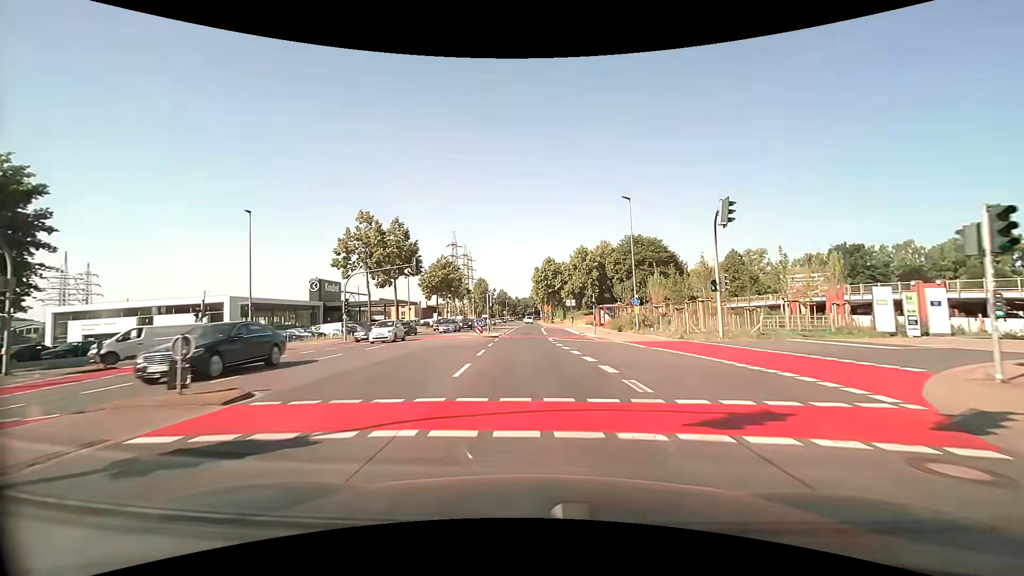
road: secondary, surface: asphalt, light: Day
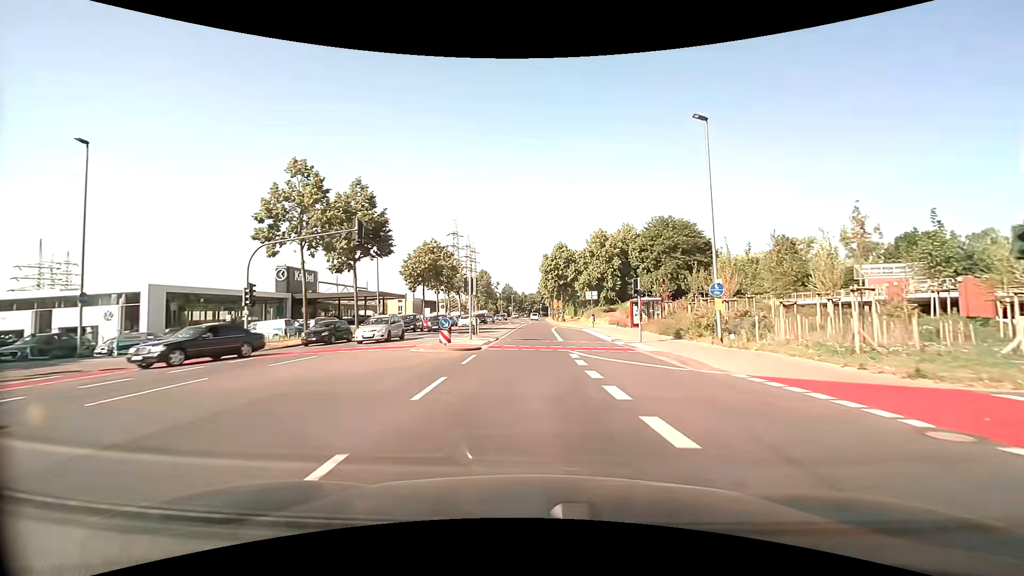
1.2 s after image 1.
(-0.2, +15.4) m; -1°
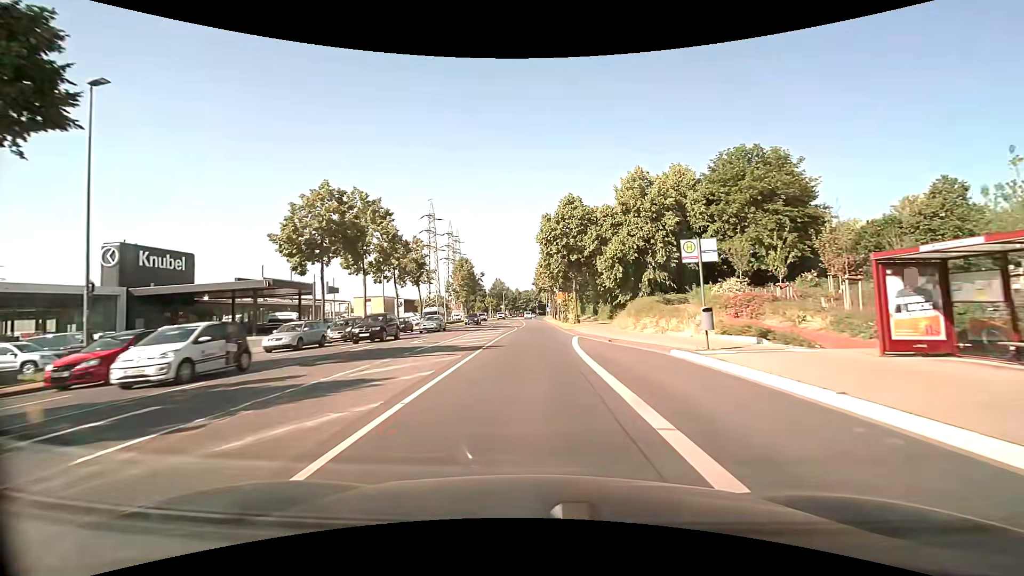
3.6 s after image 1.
(-0.2, +31.5) m; 0°
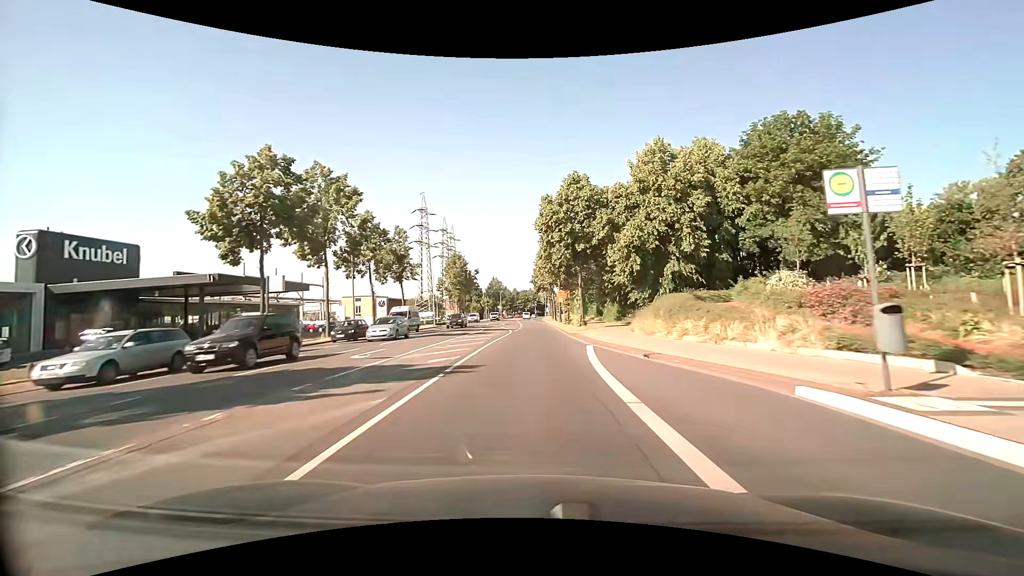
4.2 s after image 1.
(0.0, +7.9) m; 0°
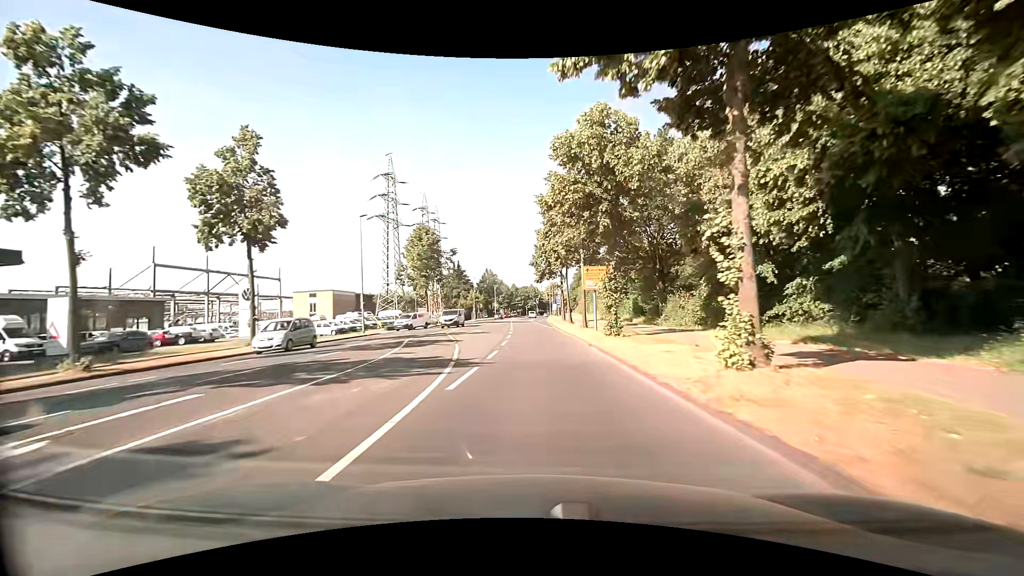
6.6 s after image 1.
(0.0, +31.9) m; 0°
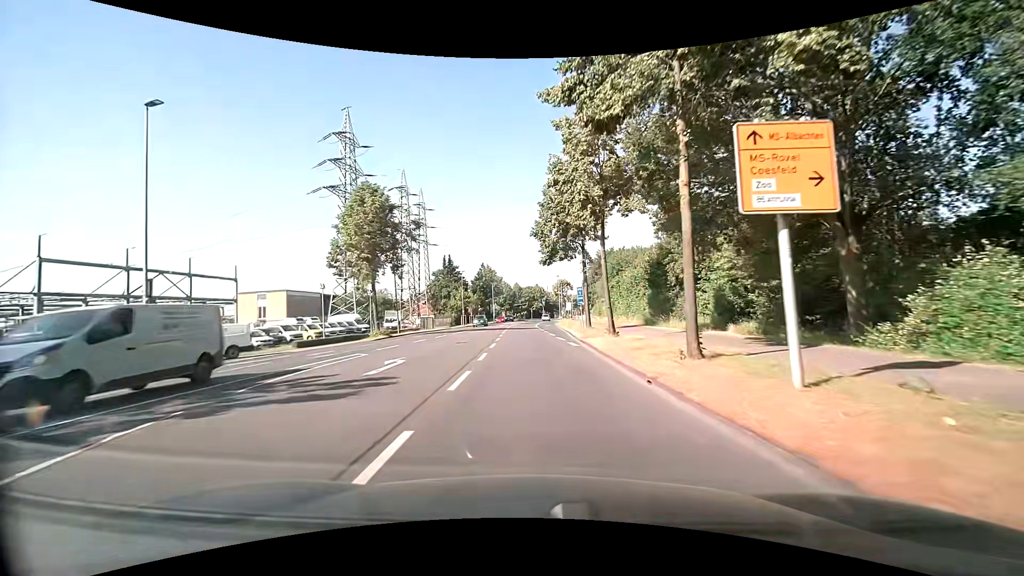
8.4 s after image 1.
(+0.1, +24.7) m; 0°
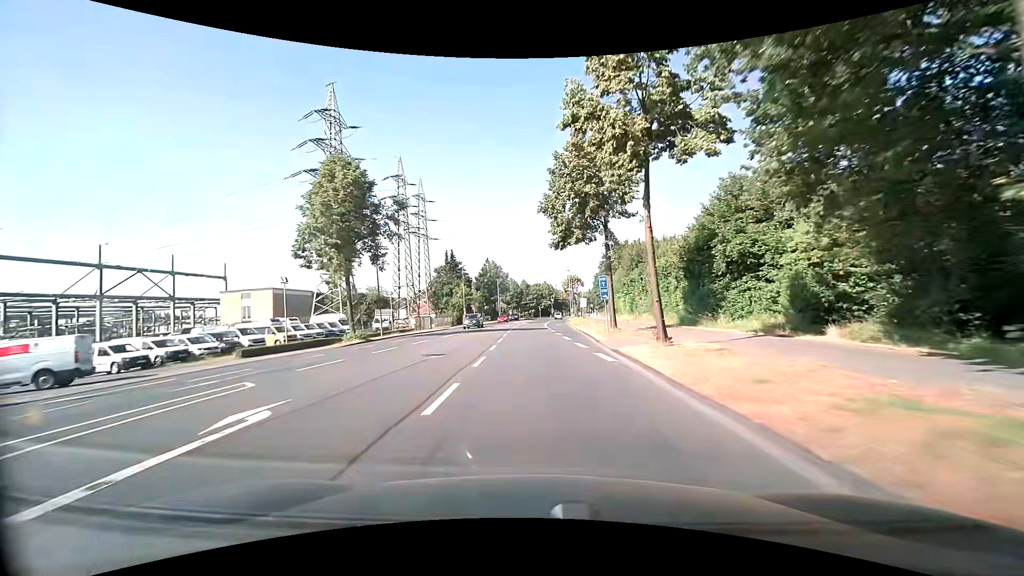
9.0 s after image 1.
(-0.1, +8.4) m; -1°
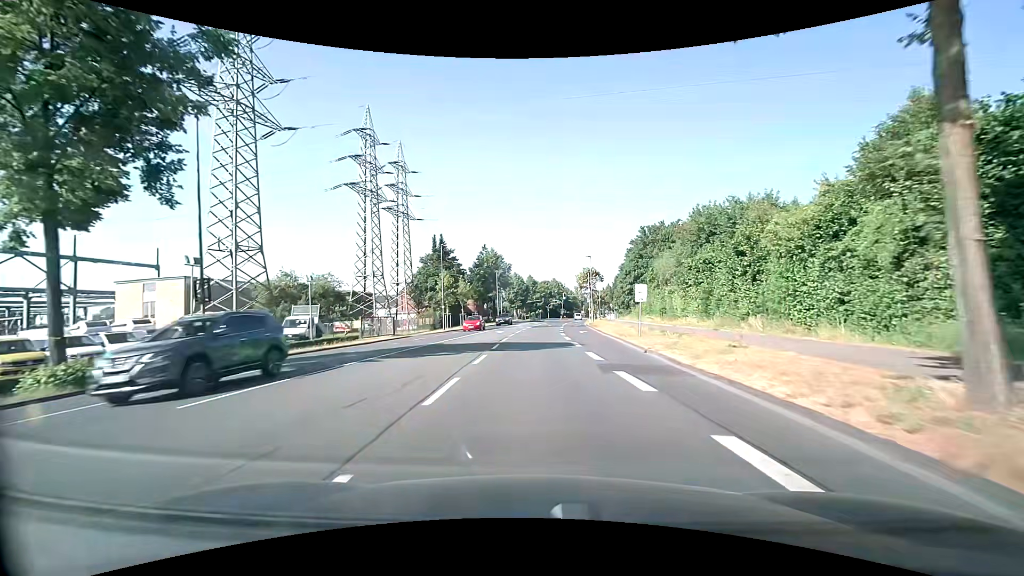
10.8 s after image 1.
(-0.4, +24.0) m; -1°
(0, +10) (0, +20) (0, +30) (0, +40) (+1, +50) (+1, +60) (+2, +70) (+3, +80) (+4, +90) (+5, +100) m
